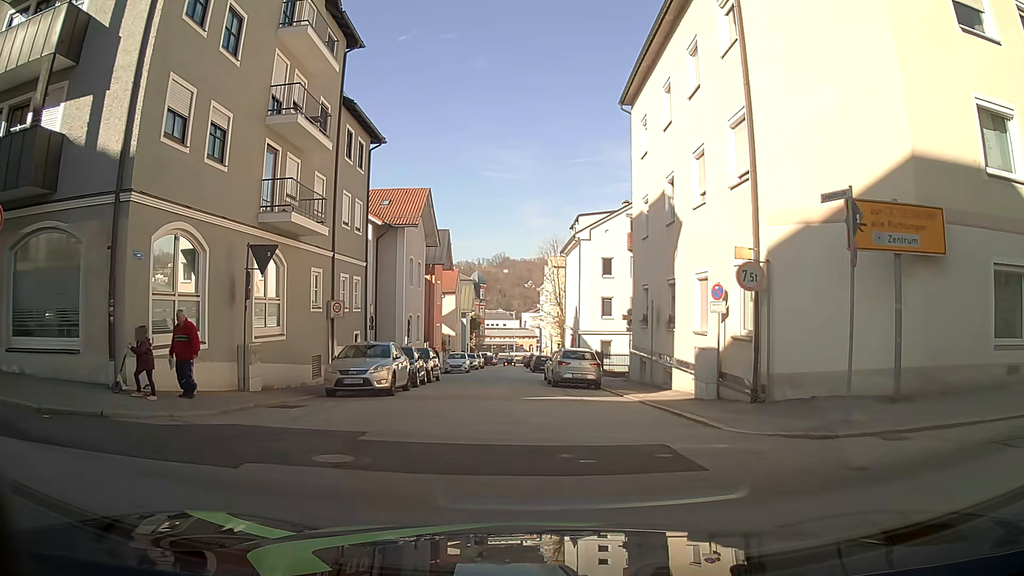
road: residential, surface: asphalt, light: Day
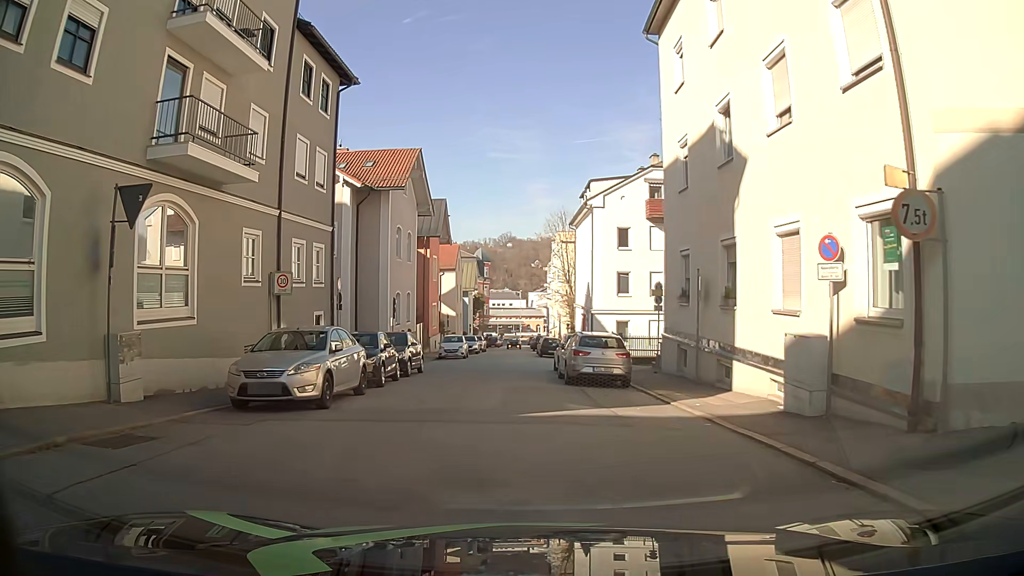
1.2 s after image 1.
(+0.1, +6.4) m; +1°
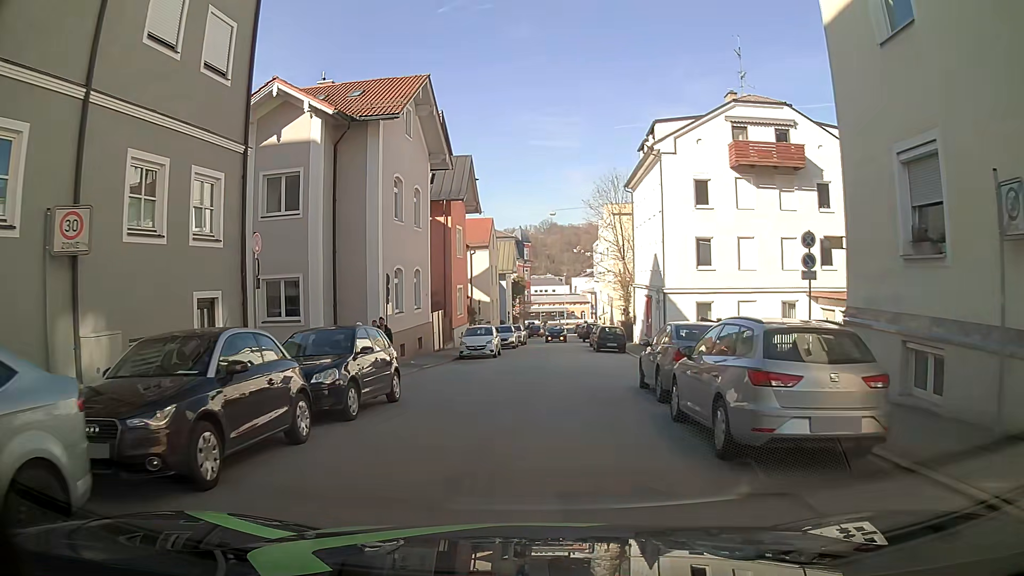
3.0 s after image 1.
(-0.6, +11.3) m; -4°
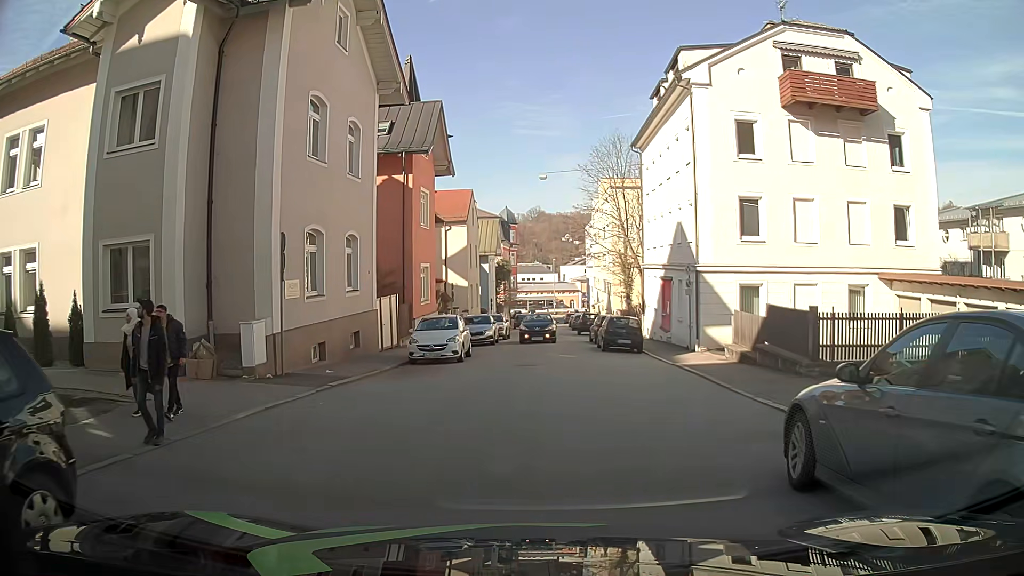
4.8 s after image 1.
(+0.1, +9.2) m; -1°
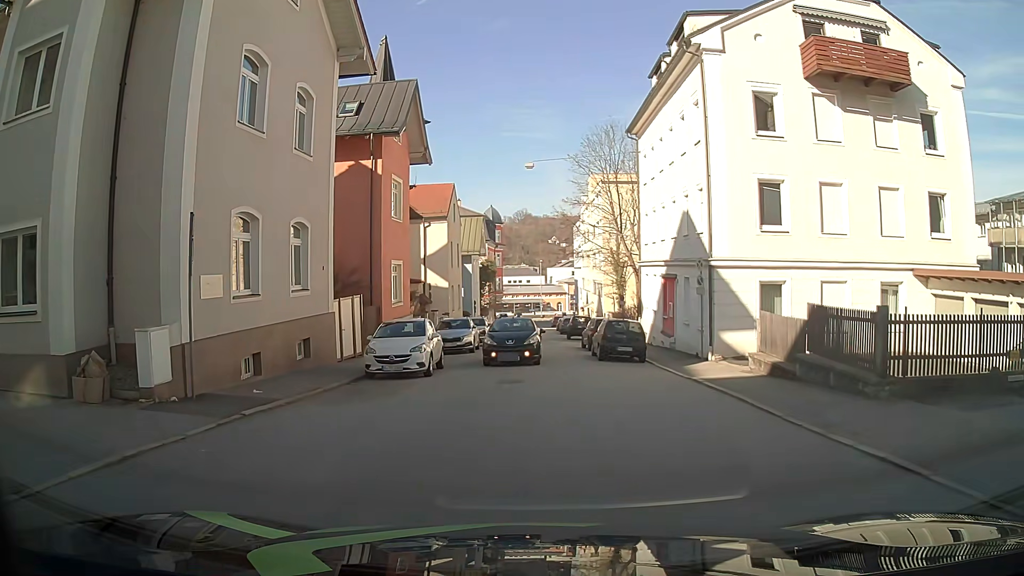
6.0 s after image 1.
(+0.1, +3.7) m; +3°
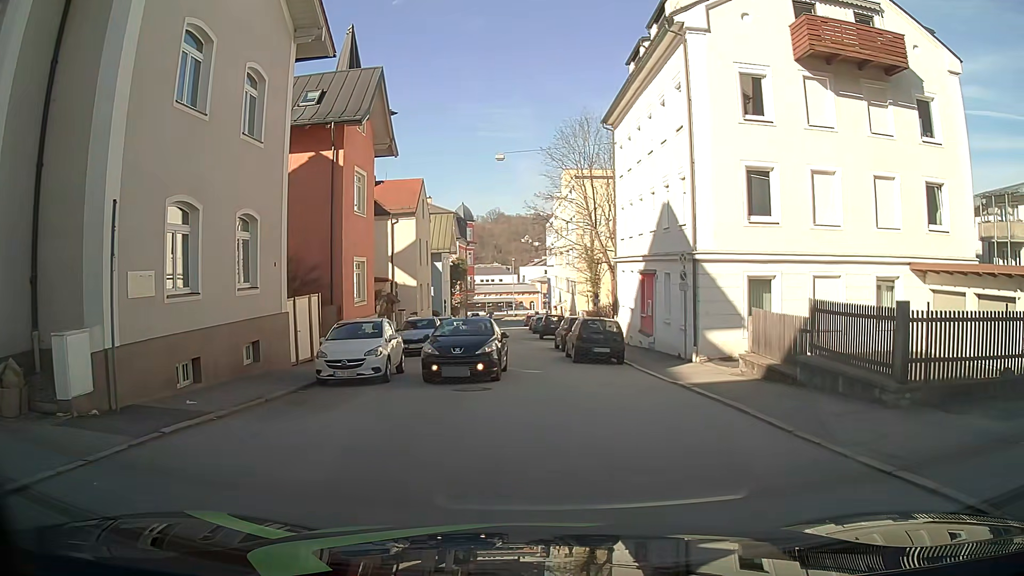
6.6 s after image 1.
(0.0, +1.7) m; +3°
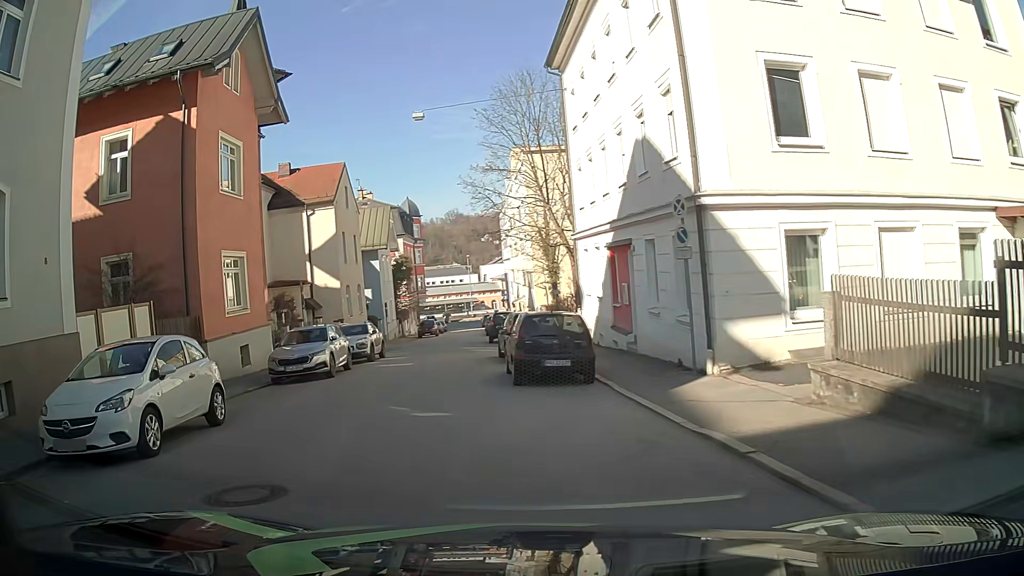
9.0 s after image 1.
(+0.9, +8.1) m; +3°
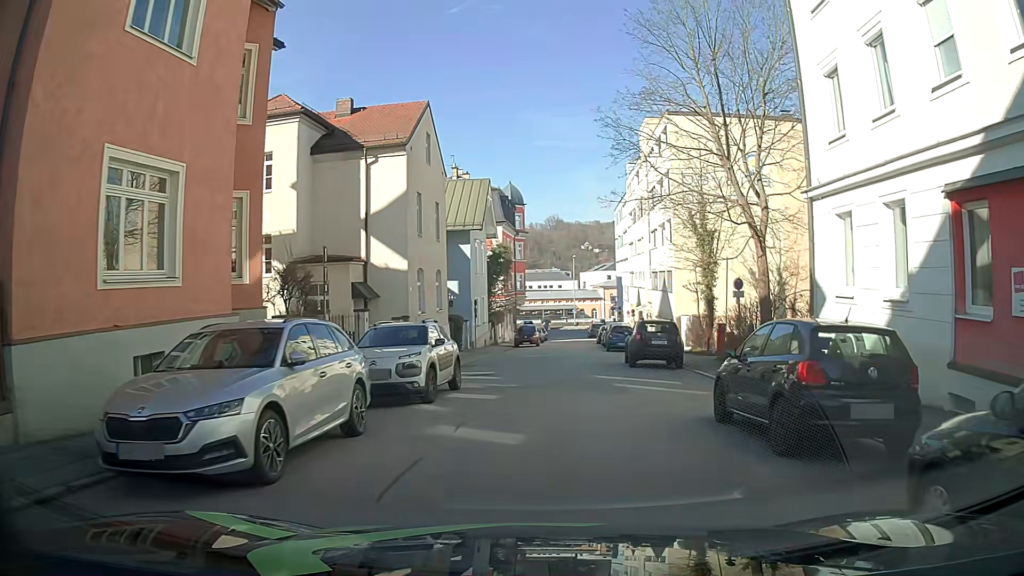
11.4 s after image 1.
(-2.3, +12.6) m; -9°
